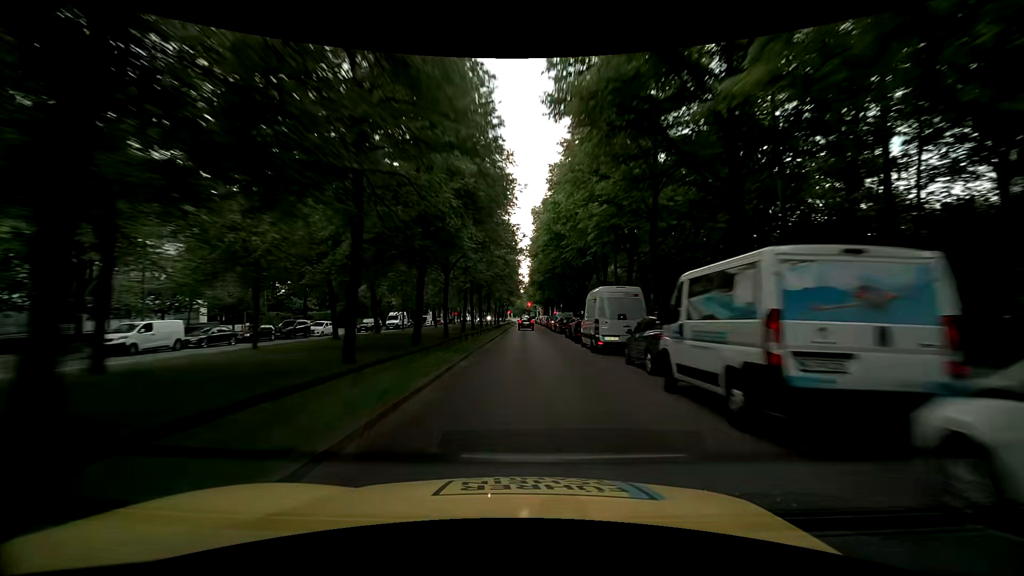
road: secondary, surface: asphalt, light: Day
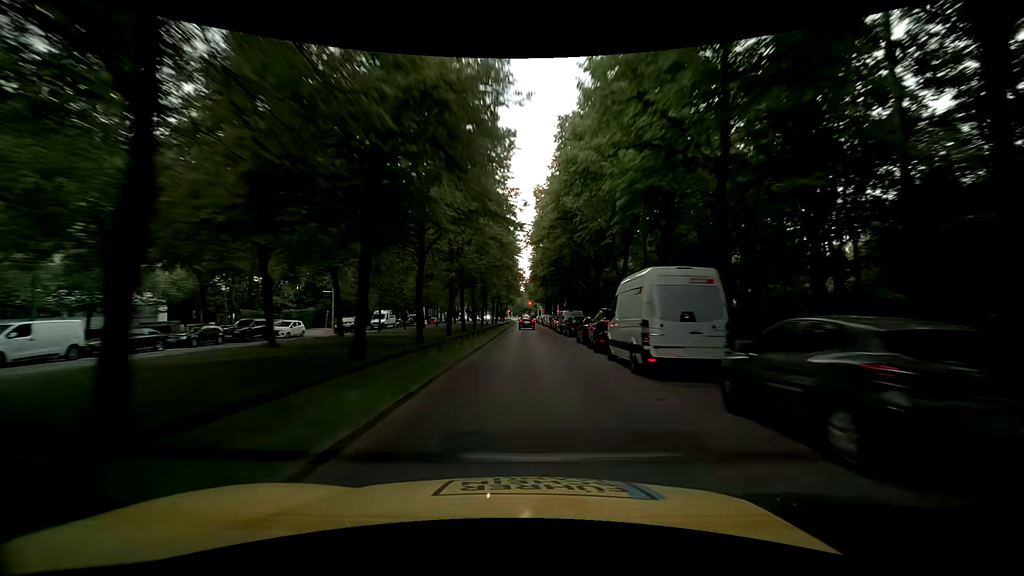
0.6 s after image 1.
(0.0, +7.3) m; -2°
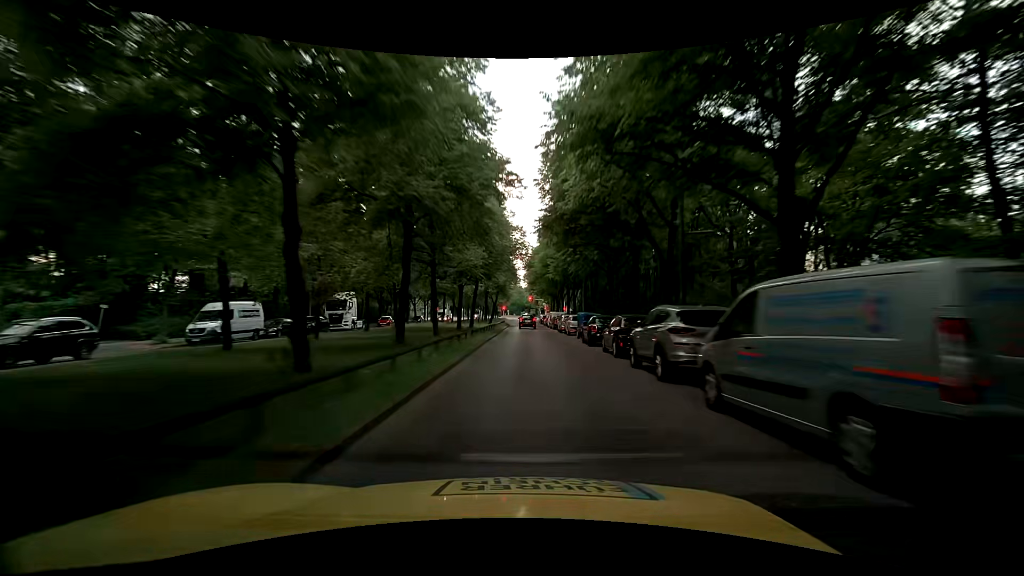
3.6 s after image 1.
(+1.2, +35.2) m; +2°
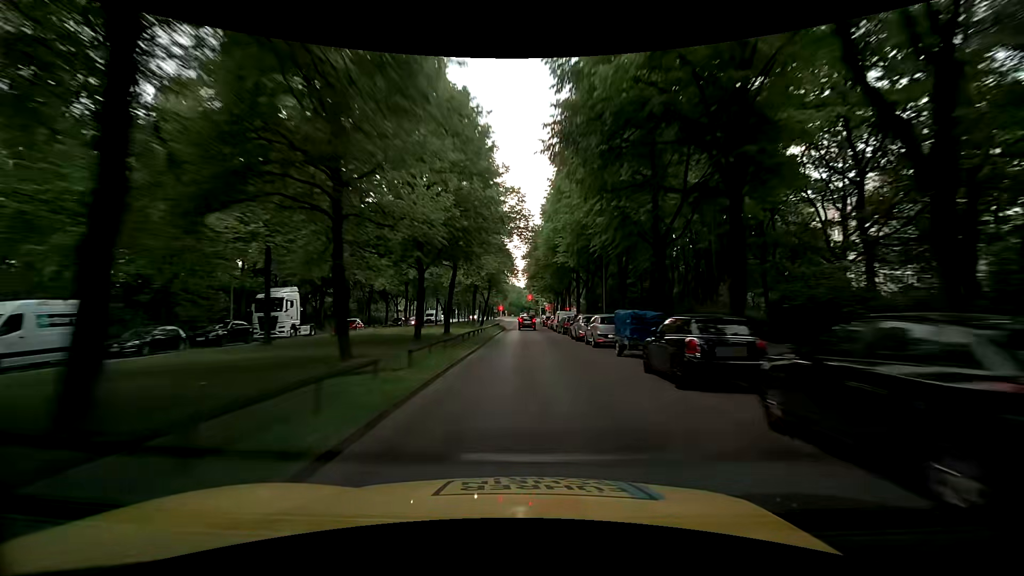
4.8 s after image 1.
(0.0, +13.1) m; 0°
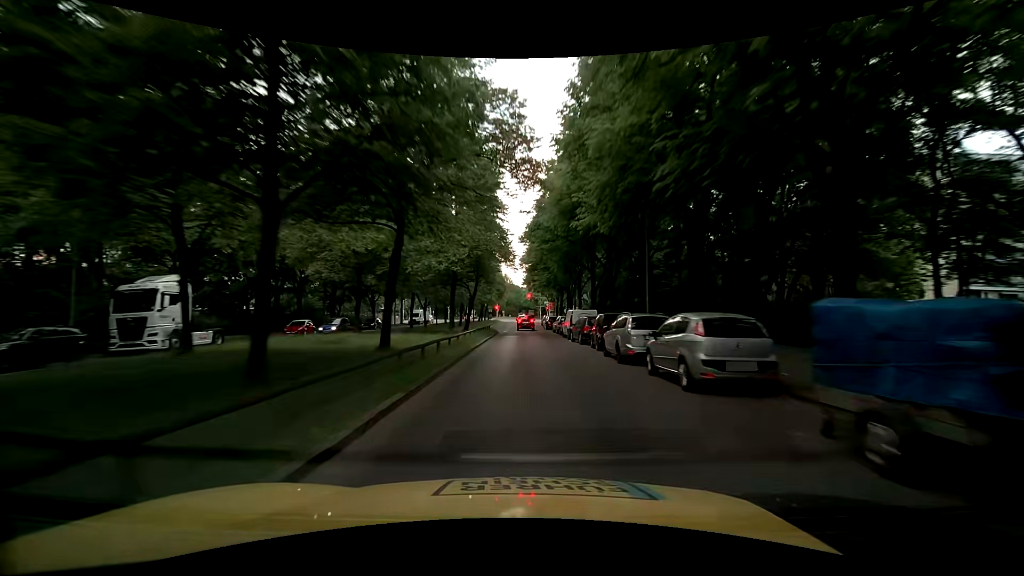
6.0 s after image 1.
(0.0, +12.7) m; -1°
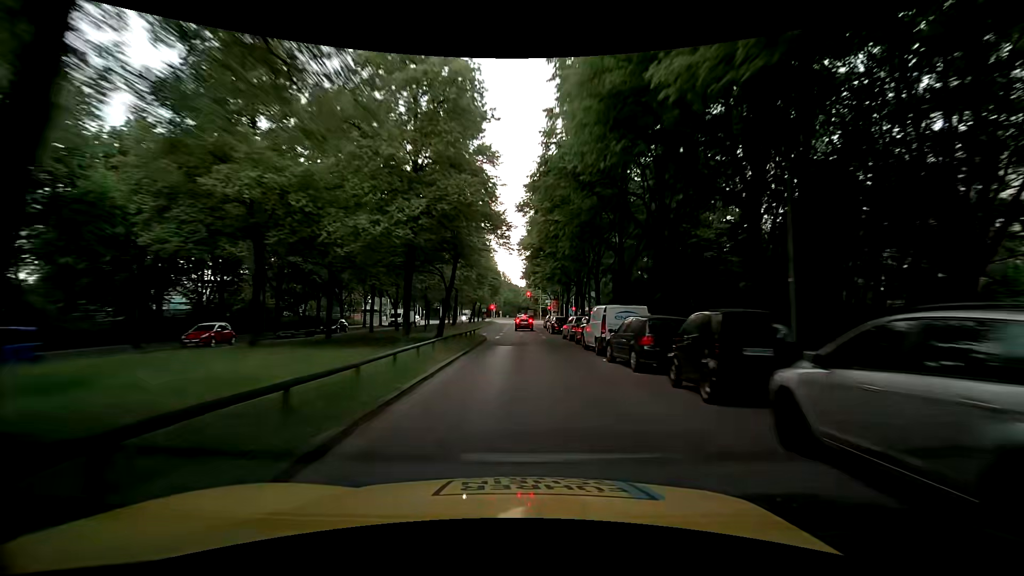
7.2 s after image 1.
(+0.1, +12.3) m; +1°
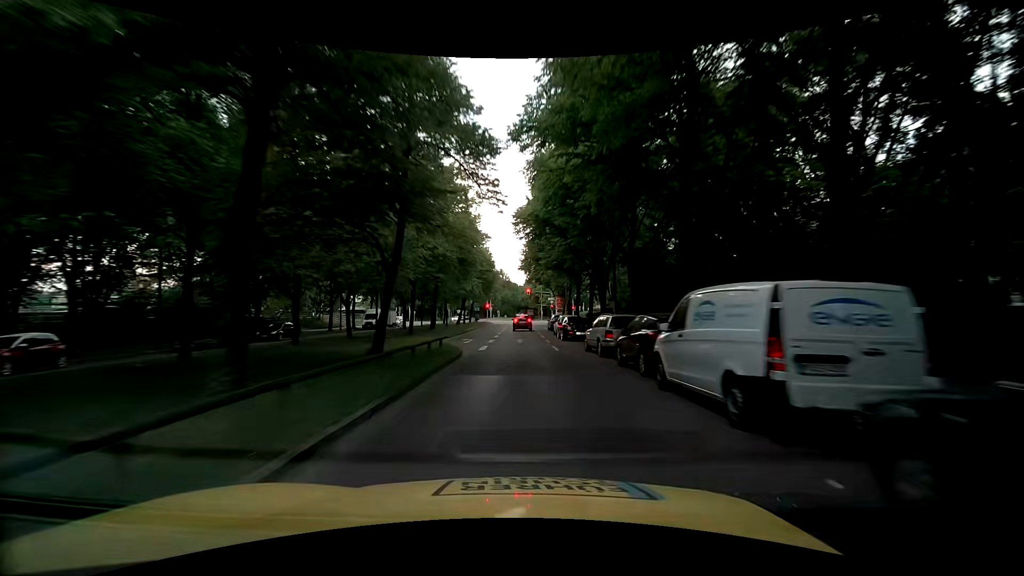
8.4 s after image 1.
(-0.1, +11.8) m; 0°
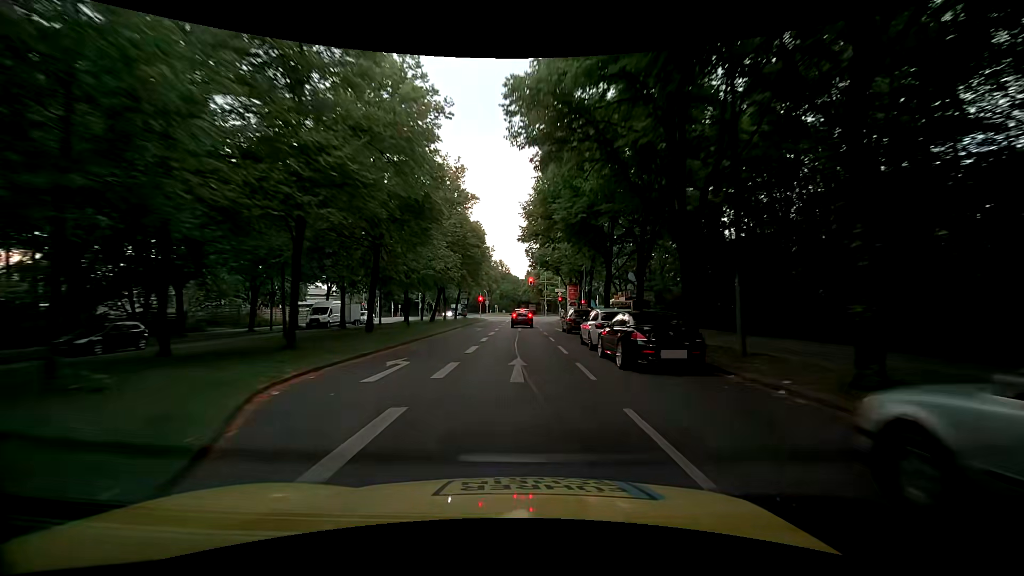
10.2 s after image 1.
(-0.1, +16.6) m; -1°
(0, +10) (0, +20) (0, +30) (+1, +40) (+3, +50) (+3, +60) (+3, +70) (+3, +80) (+10, +86) (+20, +86) m
